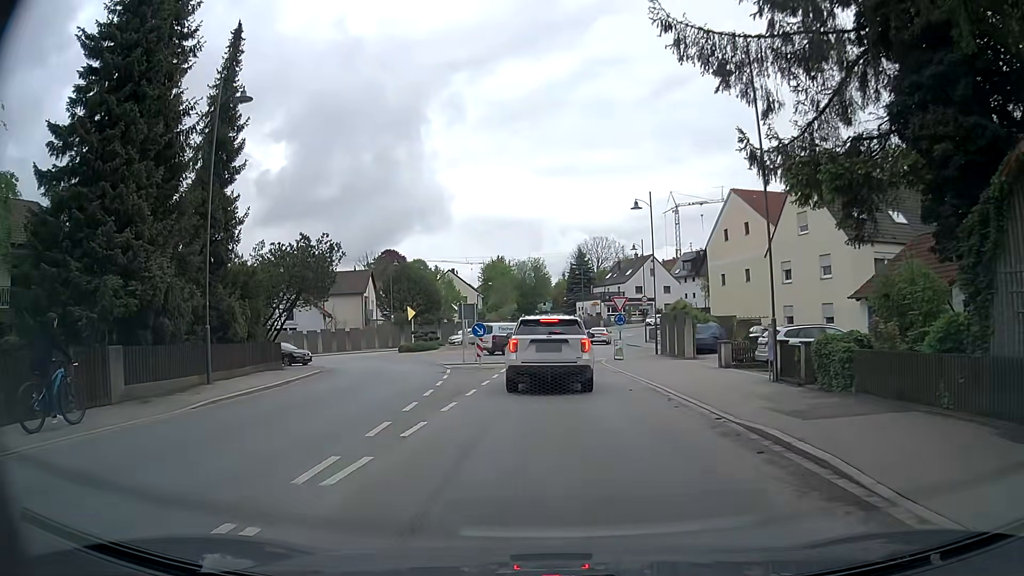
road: secondary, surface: asphalt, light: Day
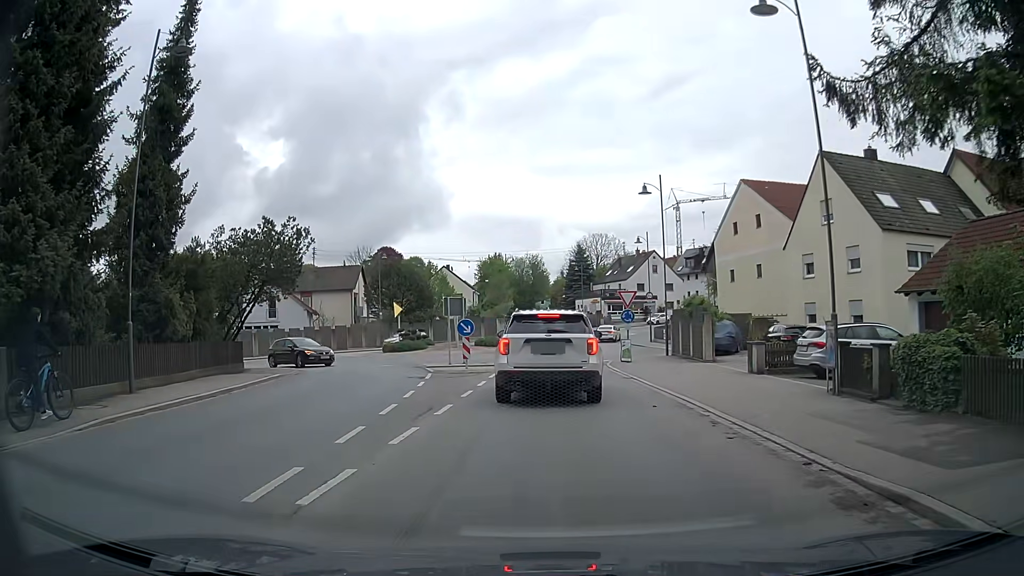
(0.0, +3.8) m; 0°
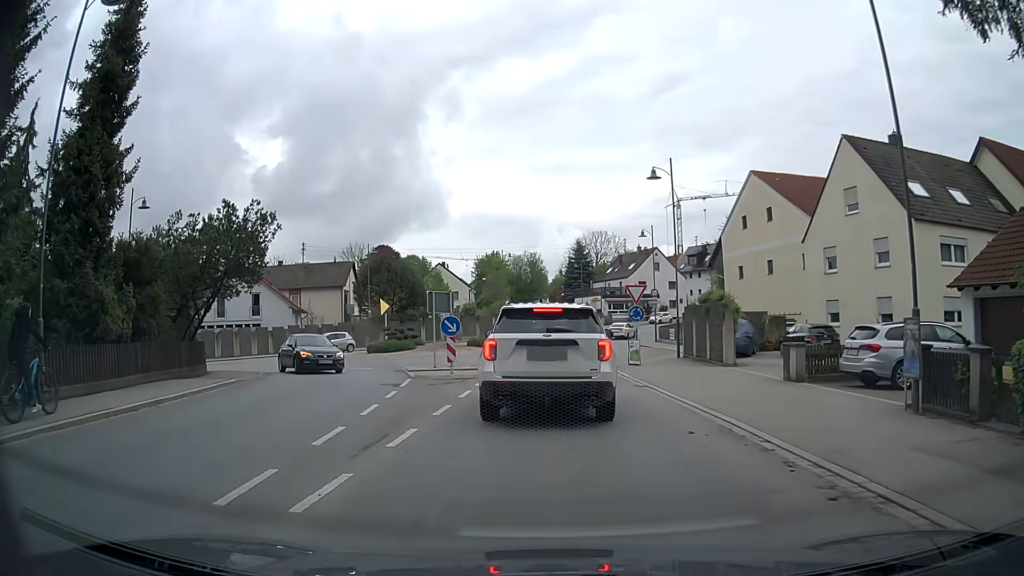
(0.0, +3.1) m; 0°
